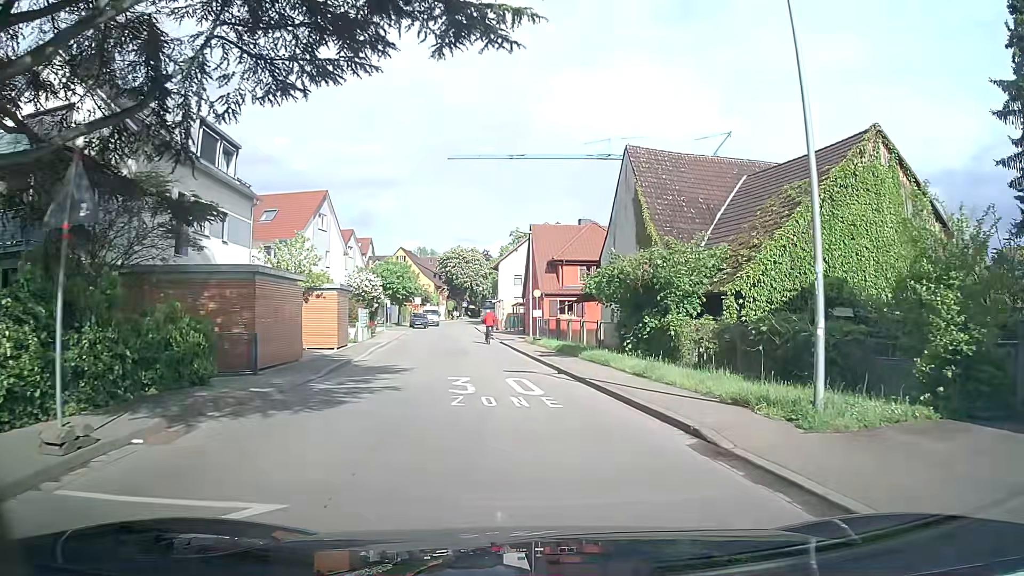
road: tertiary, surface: asphalt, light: Day
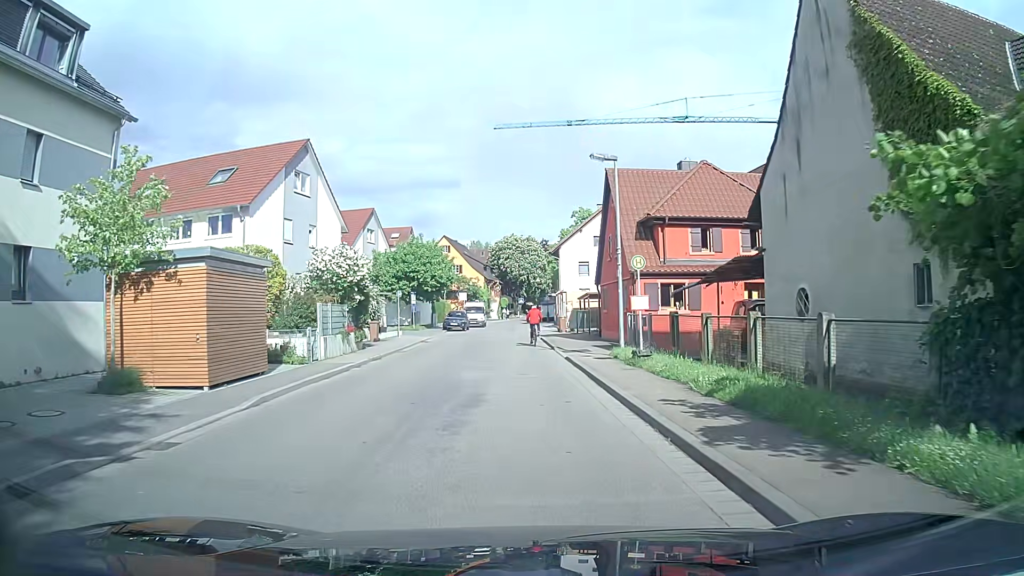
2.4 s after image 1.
(-0.7, +16.7) m; -6°
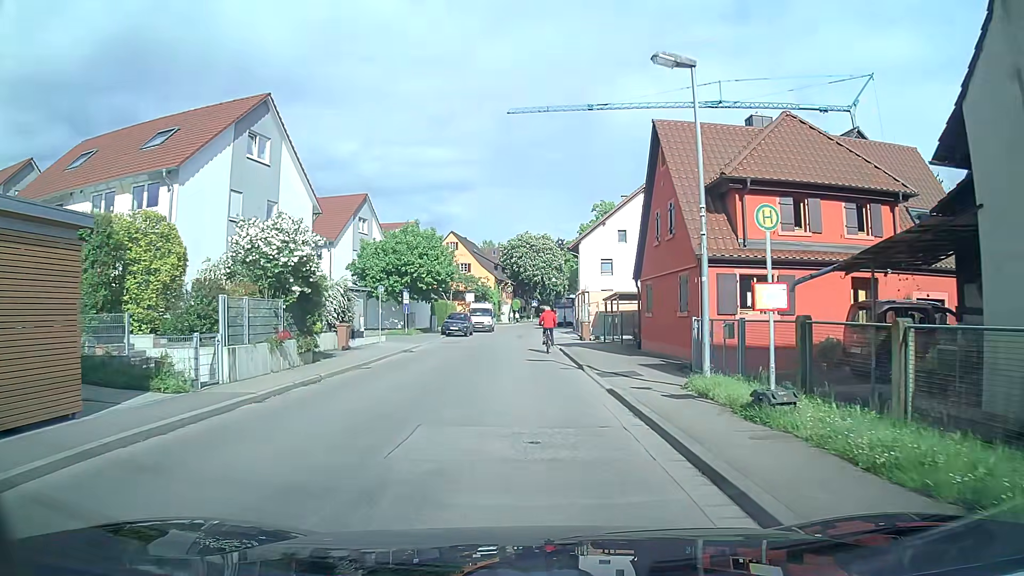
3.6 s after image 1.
(0.0, +8.3) m; +1°
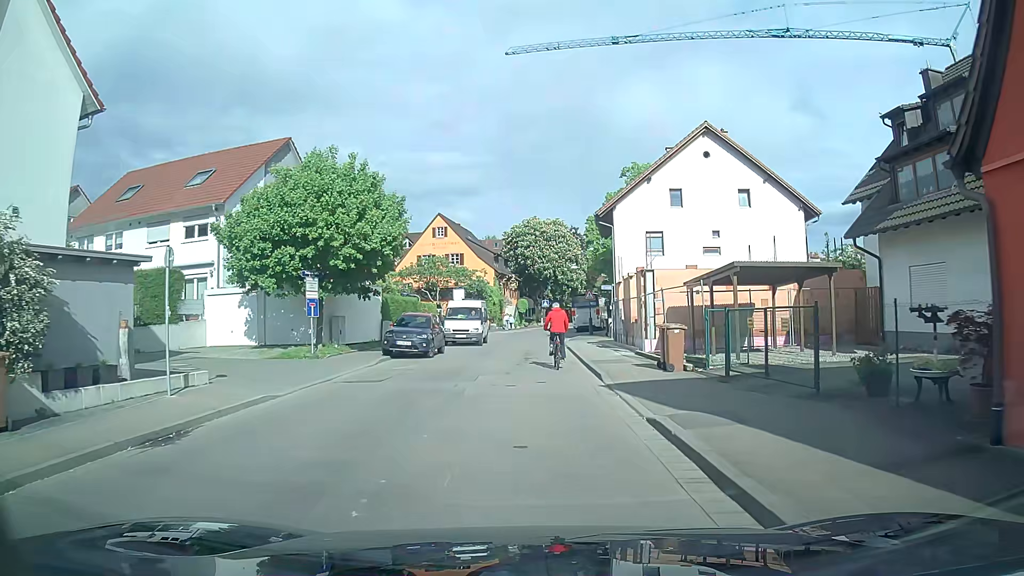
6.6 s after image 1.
(-0.4, +19.7) m; 0°
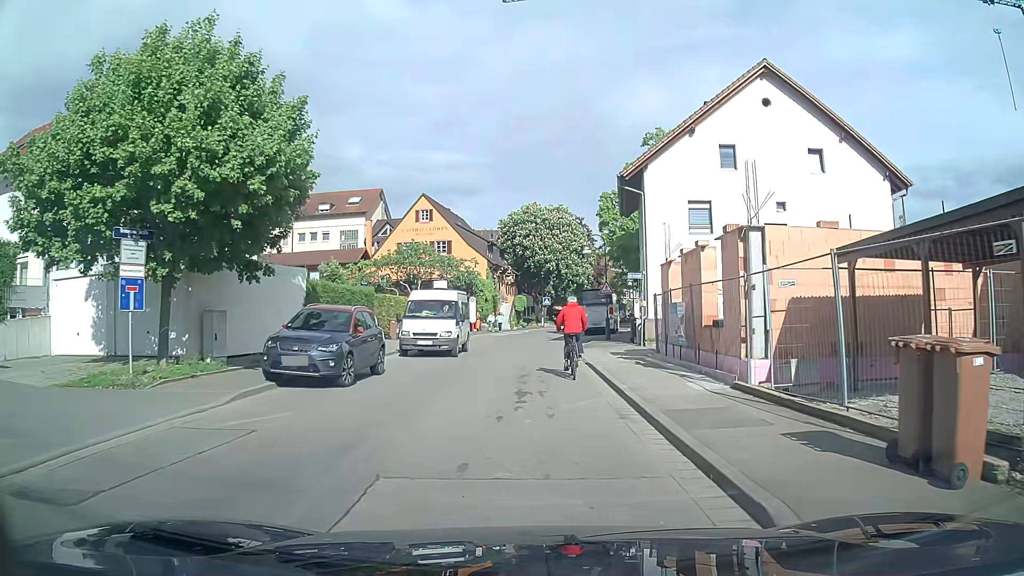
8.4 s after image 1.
(-0.1, +10.9) m; -2°
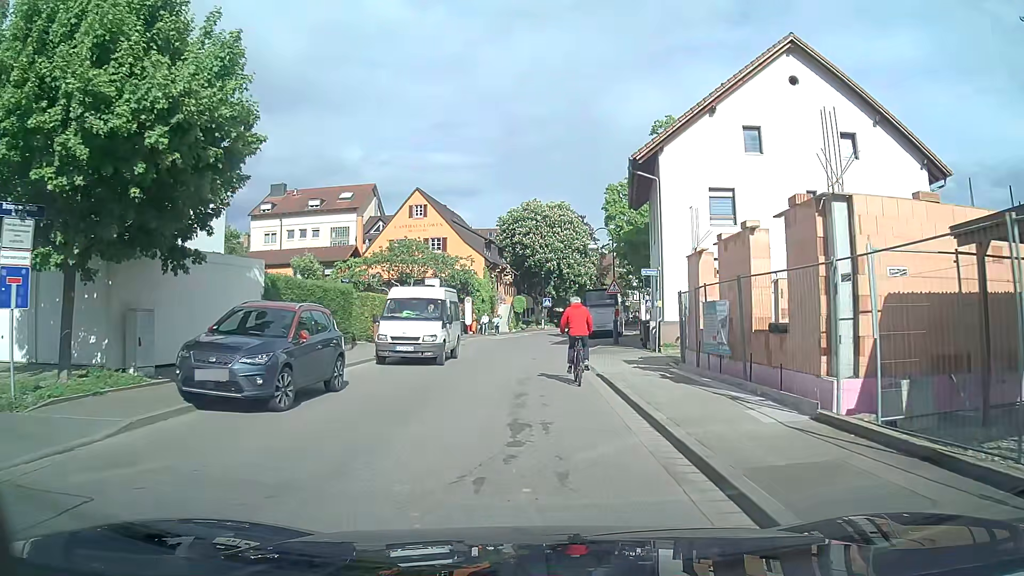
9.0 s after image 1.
(+0.1, +3.5) m; +1°
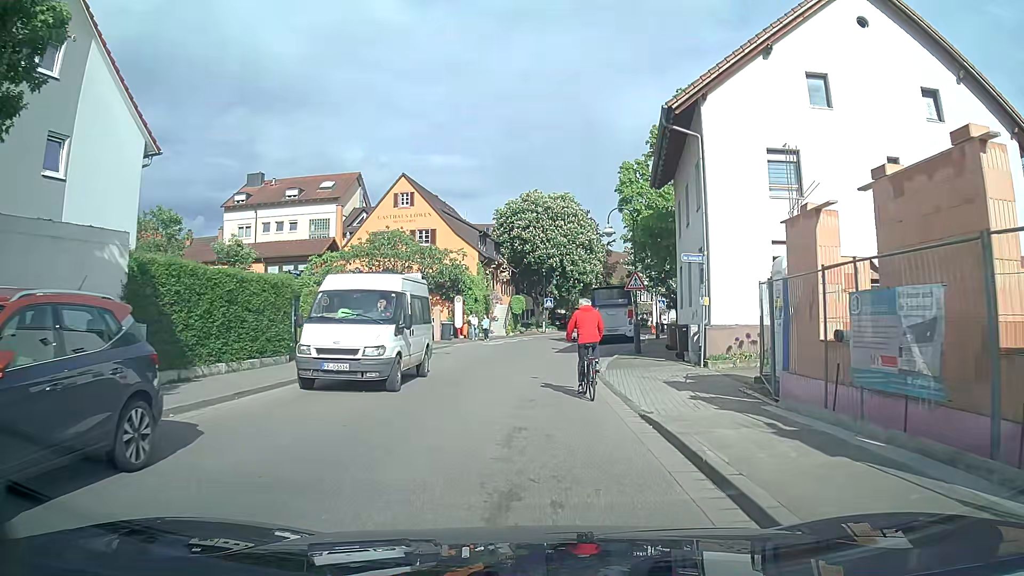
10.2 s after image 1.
(0.0, +6.6) m; 0°
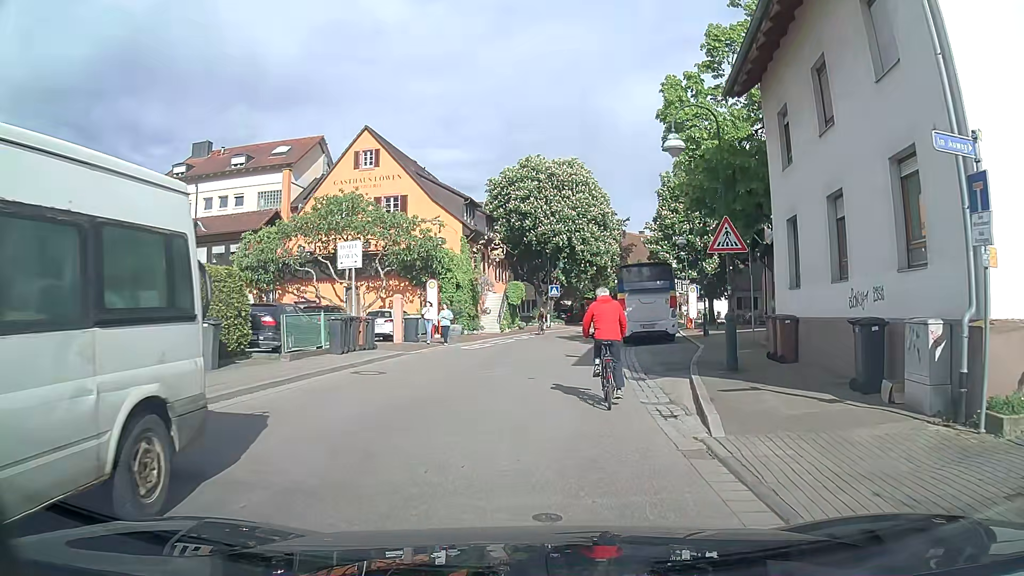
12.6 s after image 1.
(0.0, +12.1) m; -1°
(0, +10) (+1, +20) (+2, +30) (+3, +40) (+6, +49) (+10, +58) (+16, +67) (+22, +75) (+28, +82) (+35, +89) m
